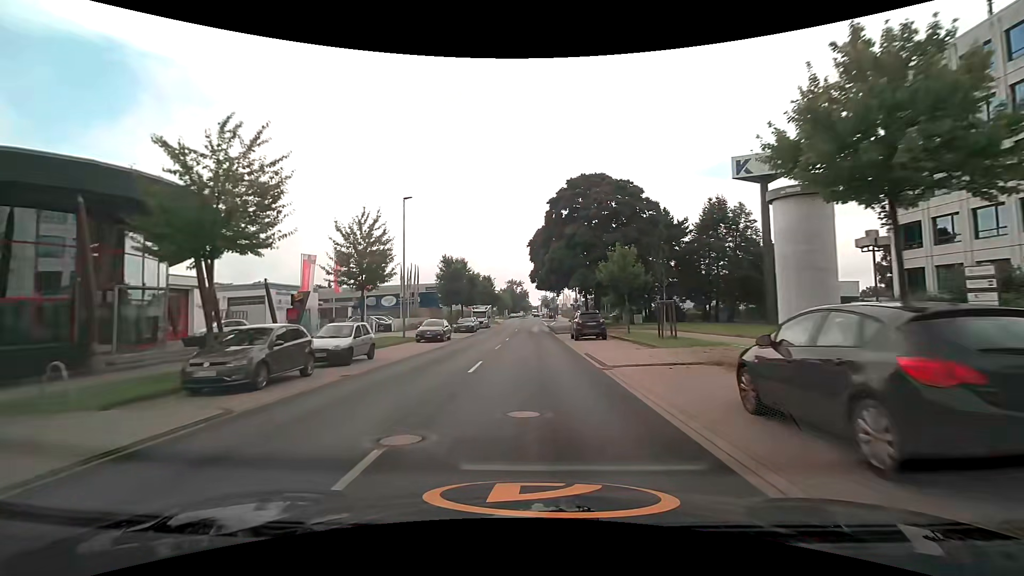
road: unclassified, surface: asphalt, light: Day
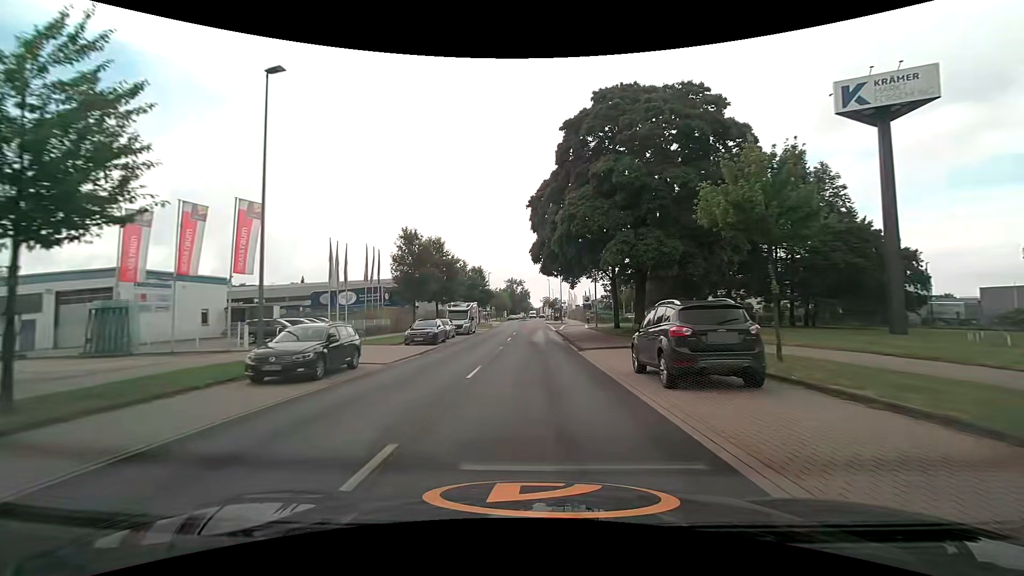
(0.0, +19.4) m; 0°
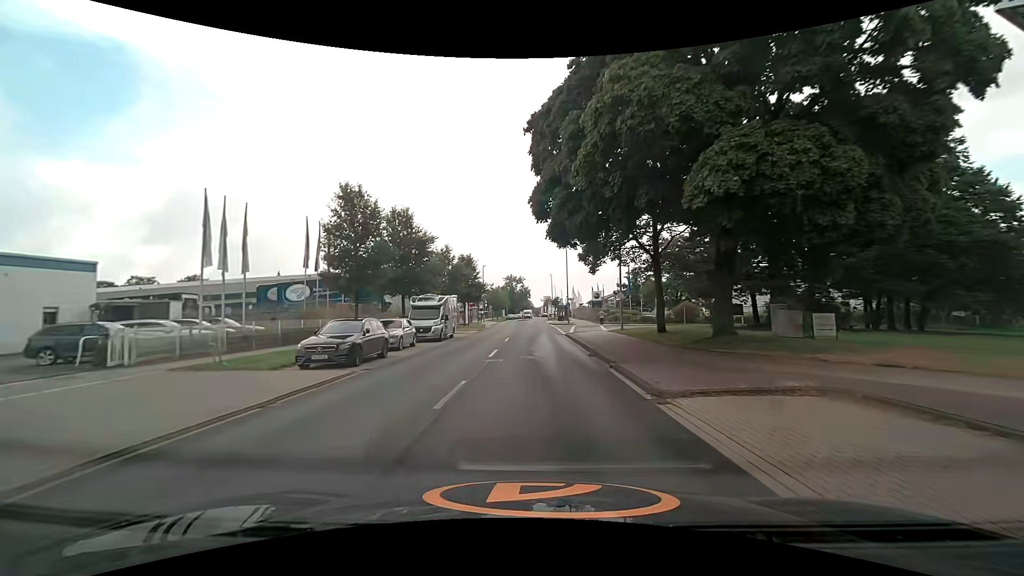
(0.0, +13.4) m; 0°
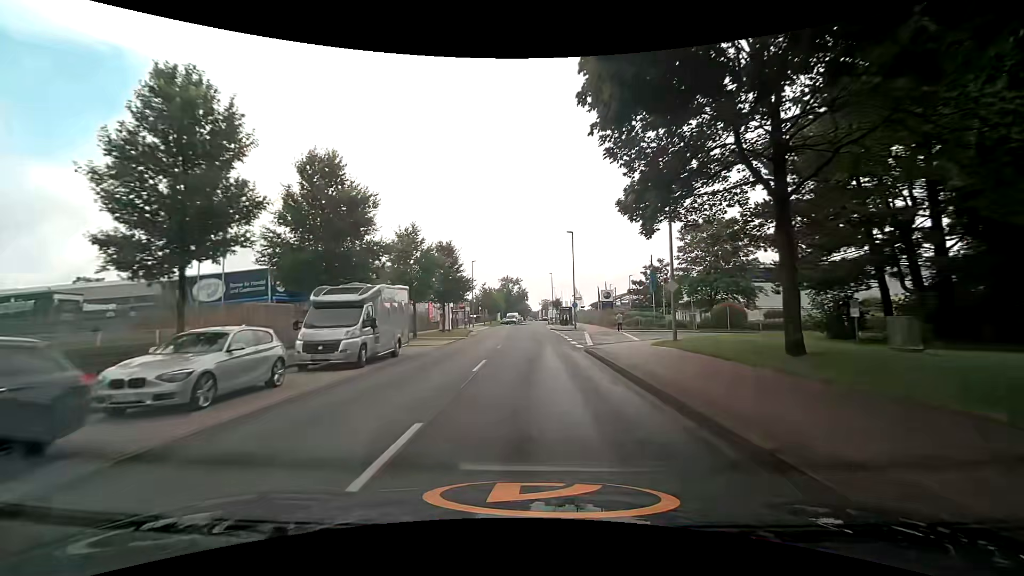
(0.0, +13.3) m; -2°
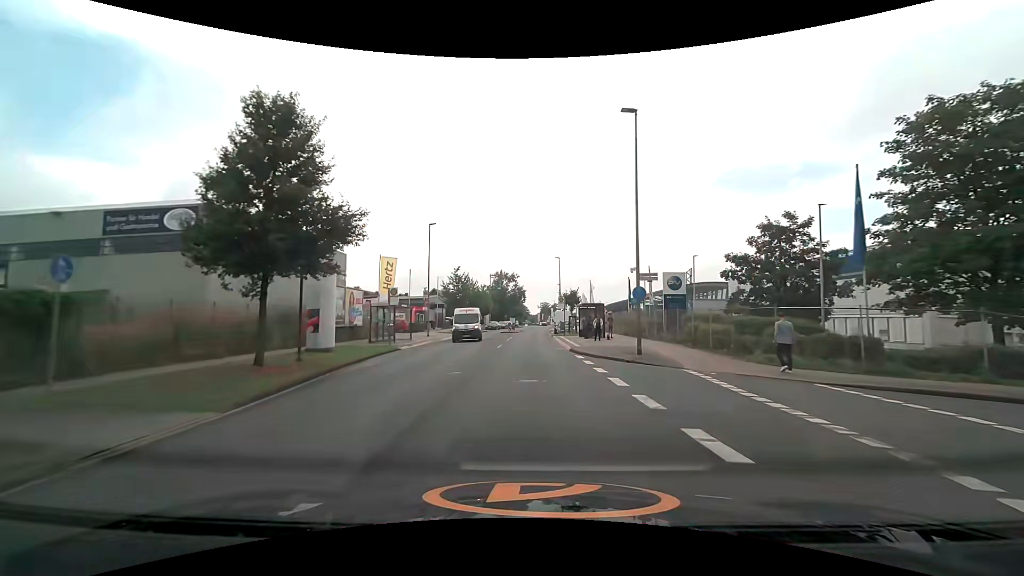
(+1.0, +32.2) m; +2°
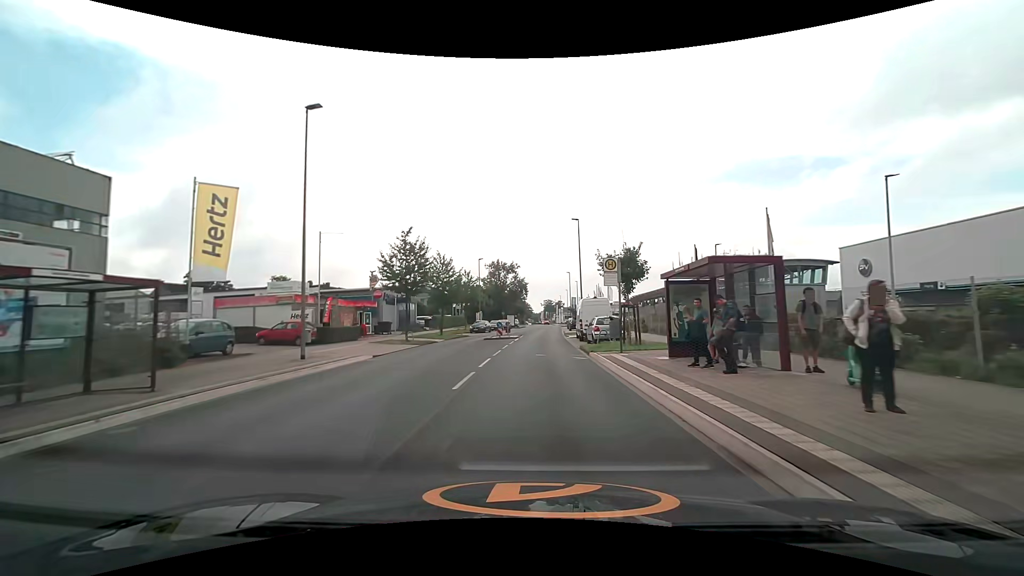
(-0.1, +25.6) m; 0°
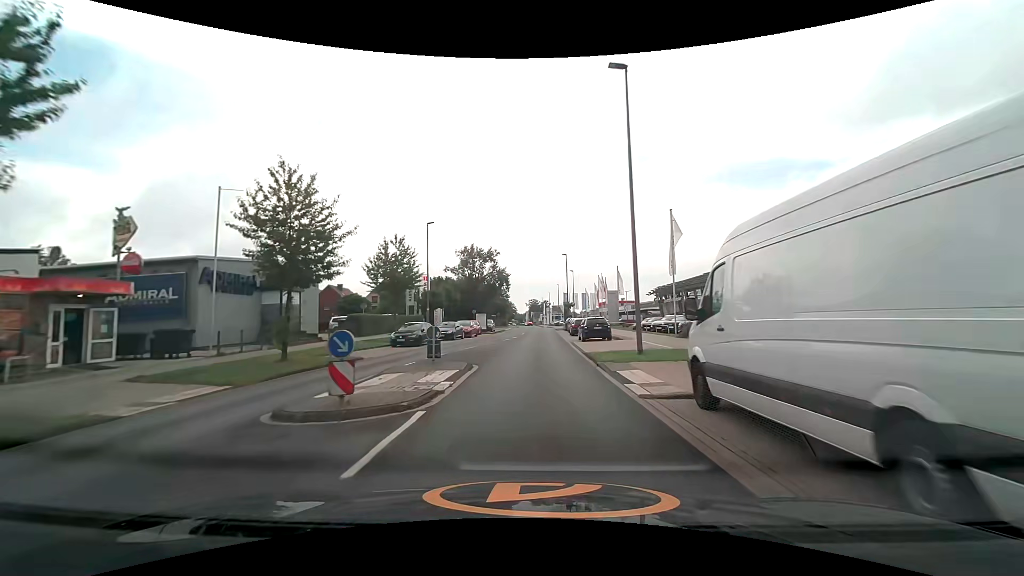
(+0.4, +28.0) m; +2°
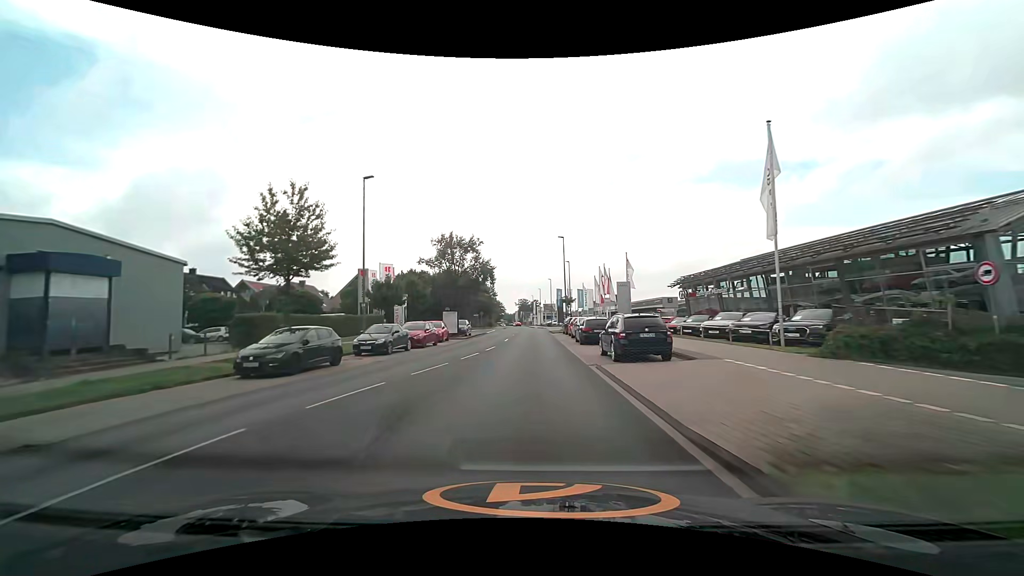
(+0.1, +14.9) m; +1°
(0, +10) (0, +20) (0, +30) (0, +40) (0, +50) (0, +60) (0, +70) (0, +80) (0, +90) (-1, +100) m
